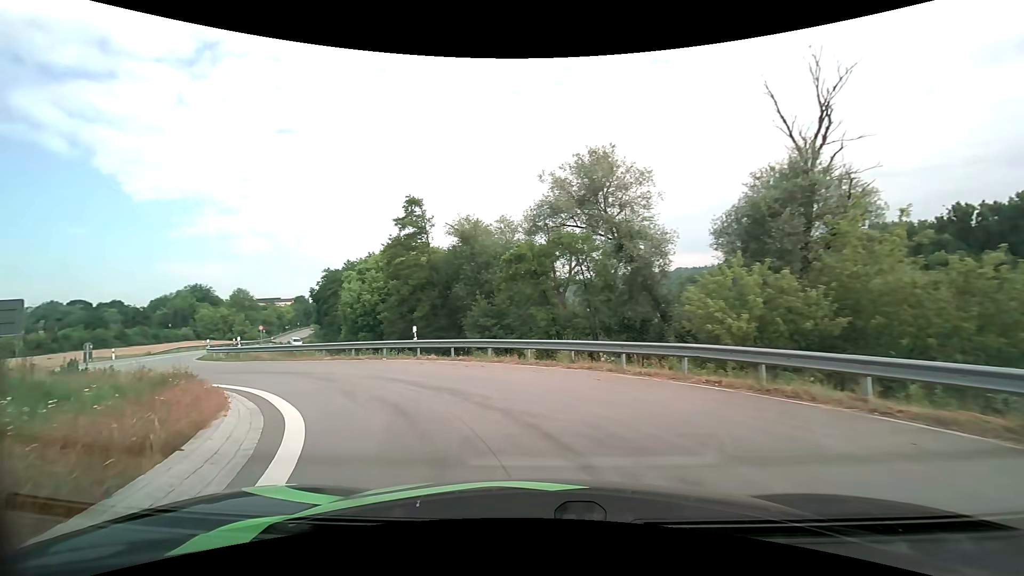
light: Day
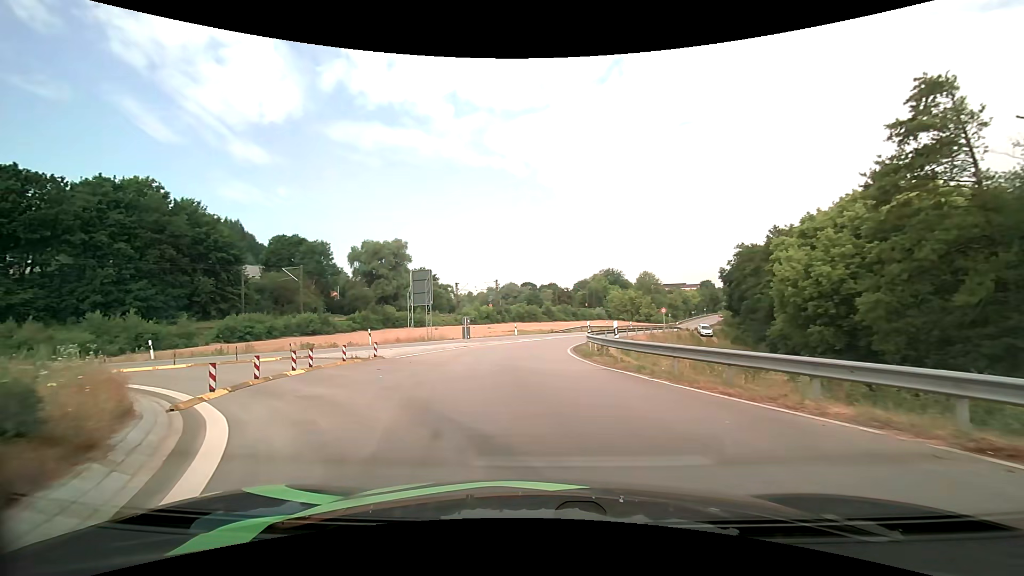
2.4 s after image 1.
(-6.4, +15.0) m; -45°
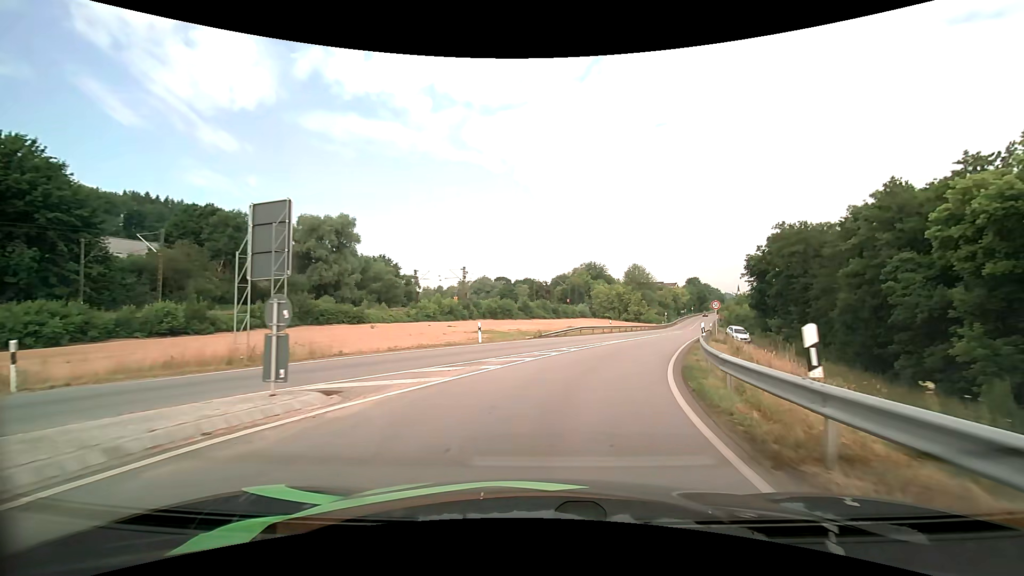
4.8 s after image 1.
(-0.9, +21.5) m; +2°
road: primary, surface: asphalt
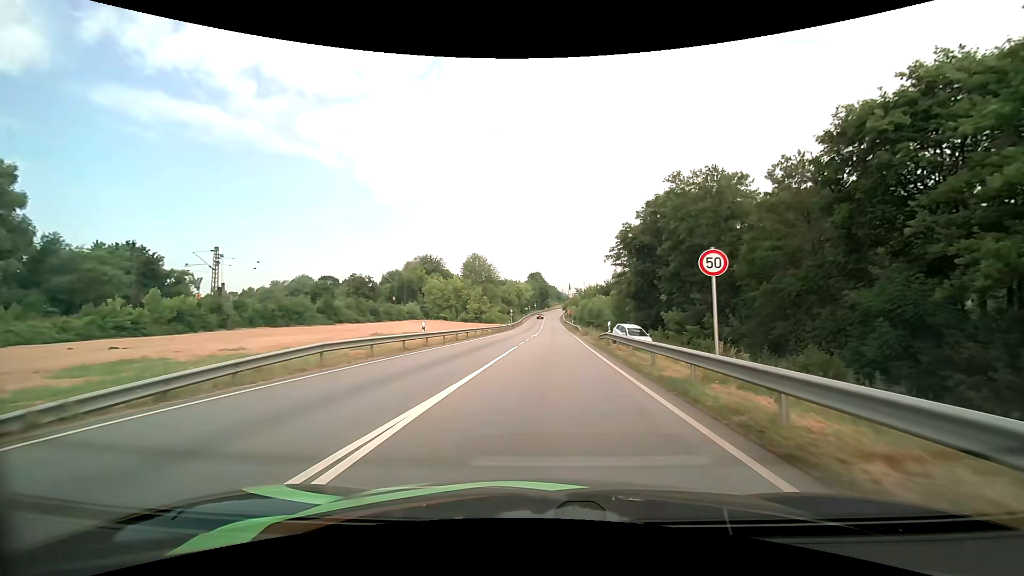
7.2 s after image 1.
(+4.9, +27.1) m; +18°
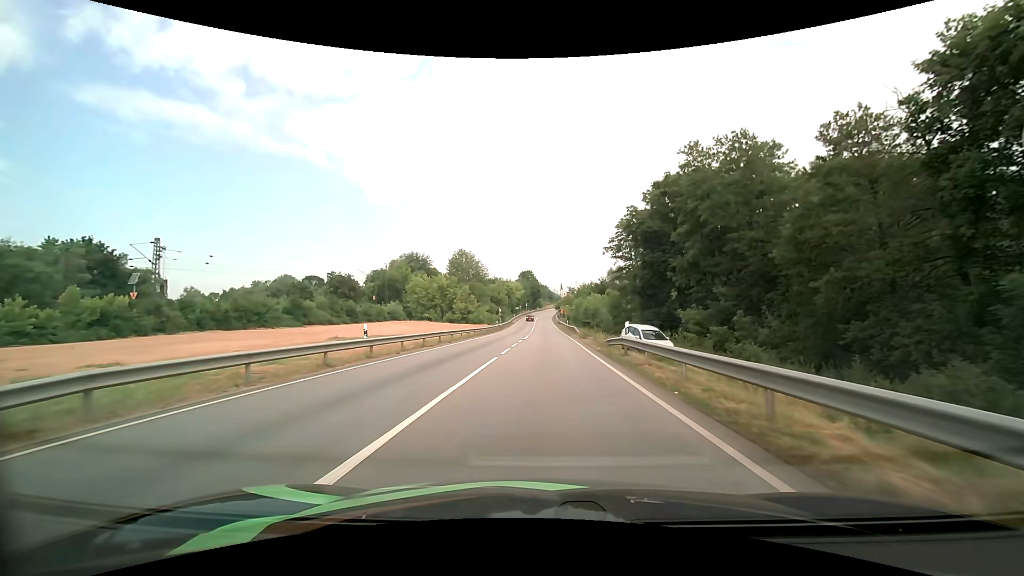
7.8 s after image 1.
(+0.1, +7.9) m; +1°
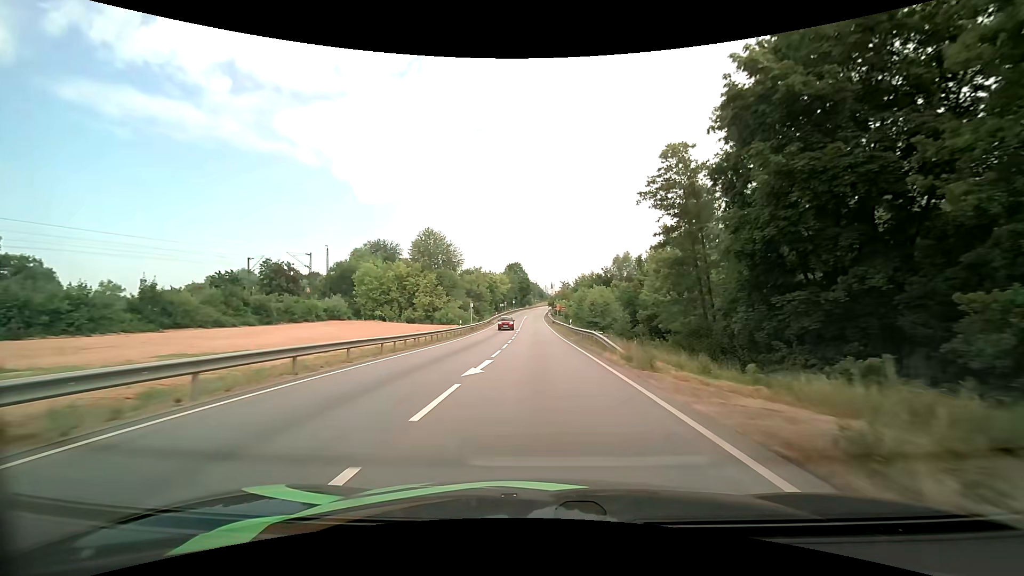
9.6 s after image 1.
(+0.2, +26.3) m; +1°
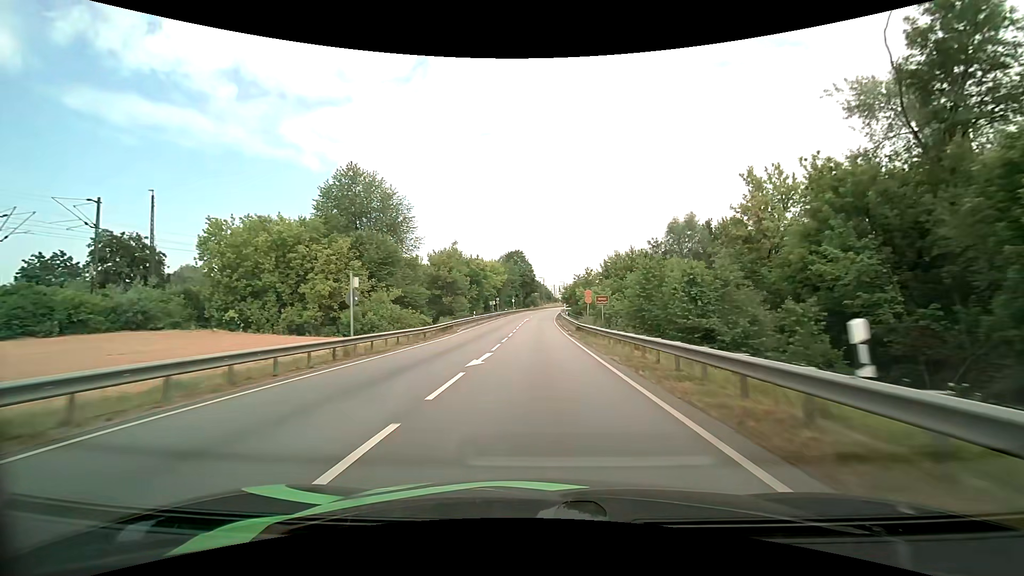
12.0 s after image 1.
(0.0, +40.7) m; 0°
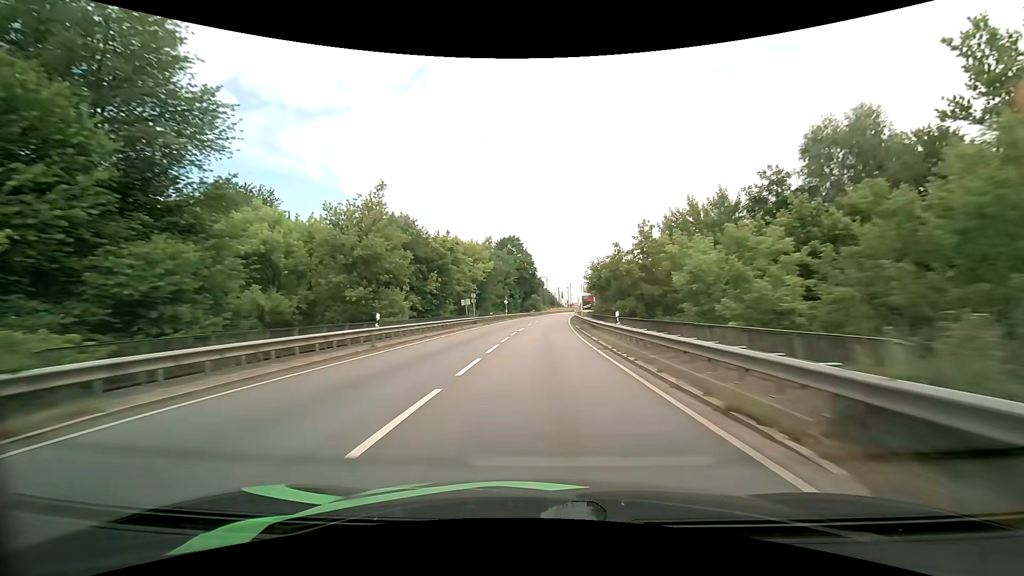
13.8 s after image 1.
(-0.6, +33.9) m; -1°
(0, +10) (0, +20) (0, +30) (+1, +40) (+1, +50) (+1, +60) (+2, +70) (+3, +80) (+4, +90) (+5, +100) m
